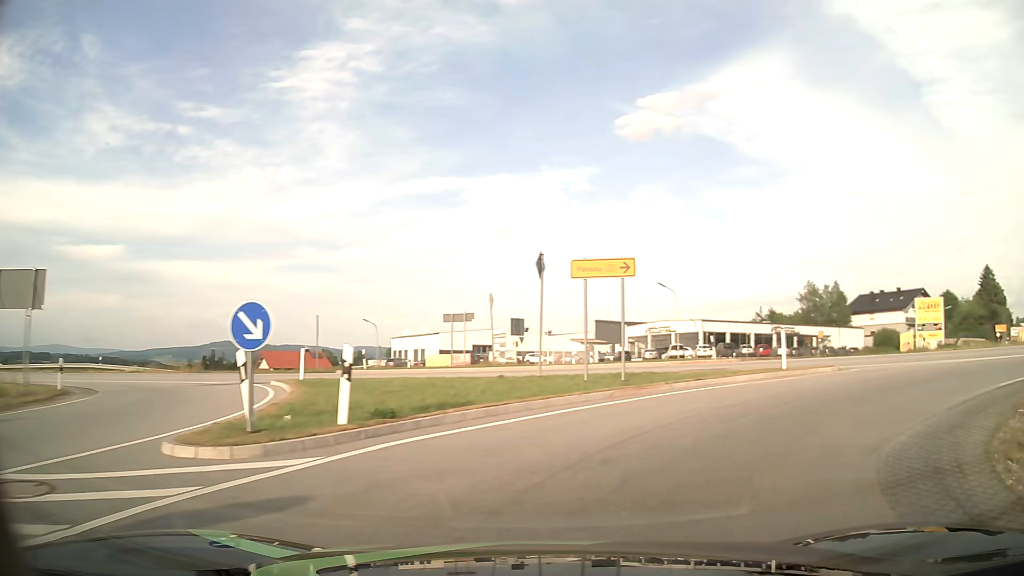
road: primary_link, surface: asphalt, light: Day
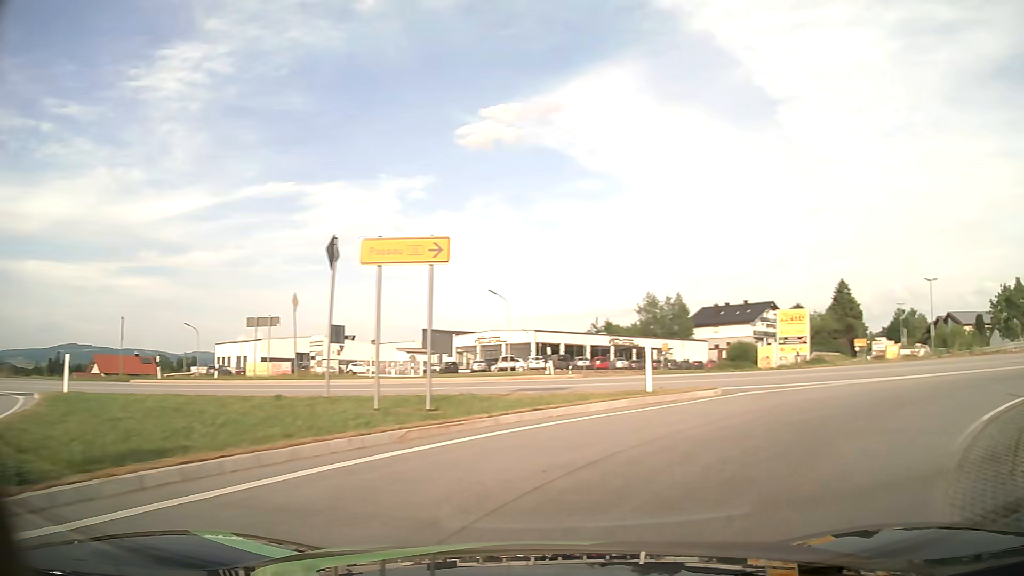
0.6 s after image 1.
(+0.5, +4.4) m; +14°
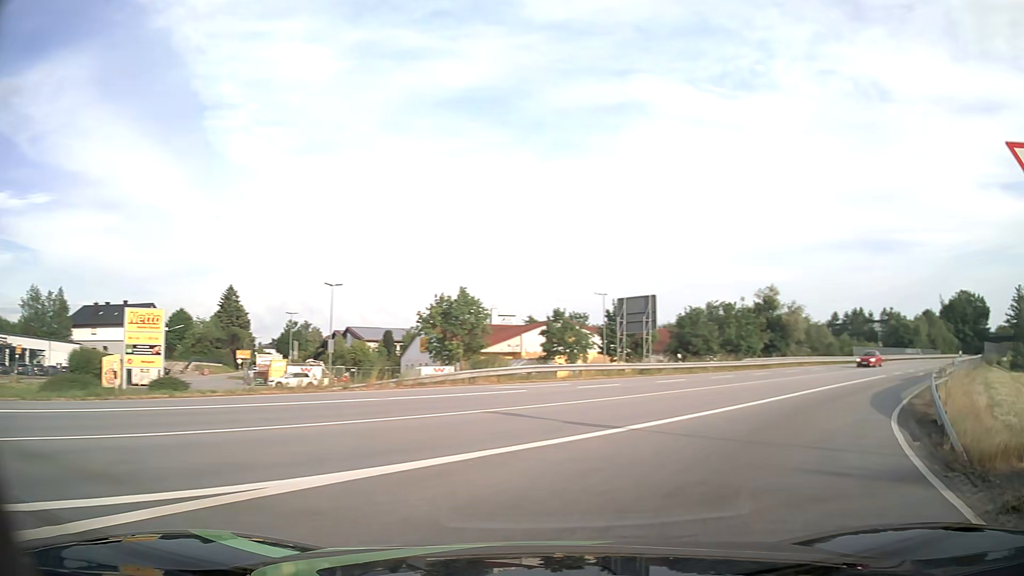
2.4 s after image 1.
(+5.6, +11.3) m; +52°
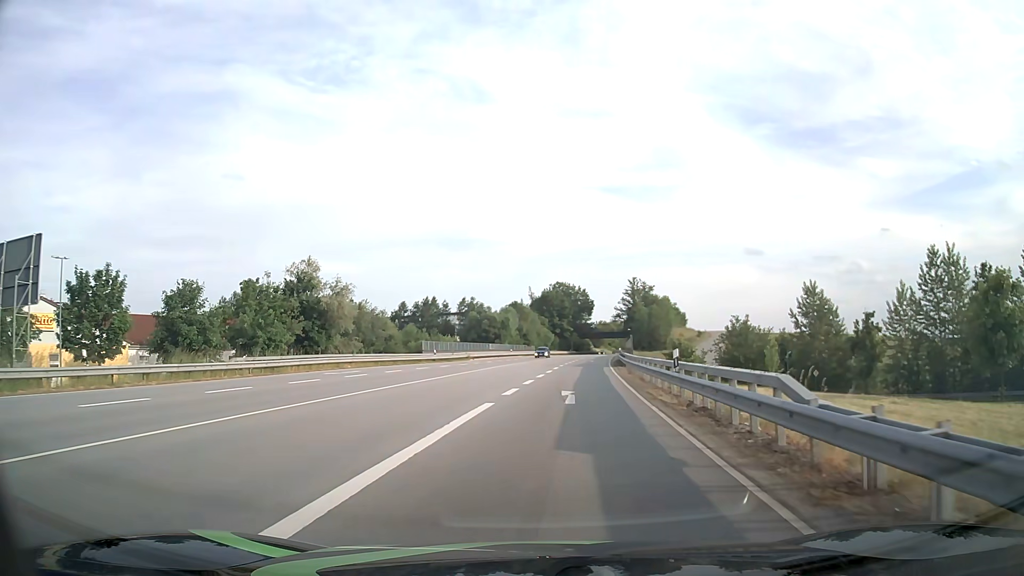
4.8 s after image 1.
(+9.5, +19.5) m; +37°
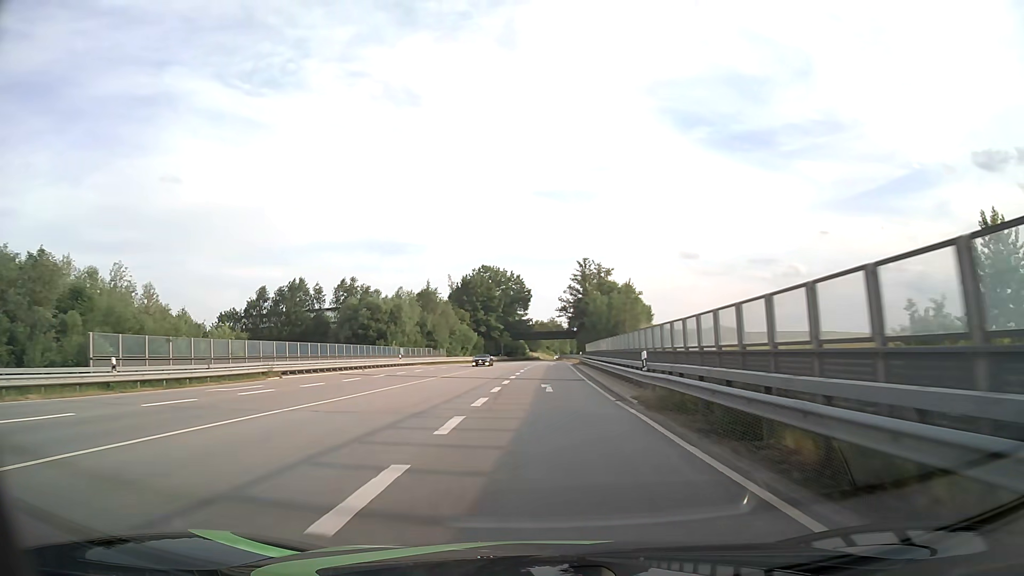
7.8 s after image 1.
(+2.6, +46.0) m; +5°
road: primary
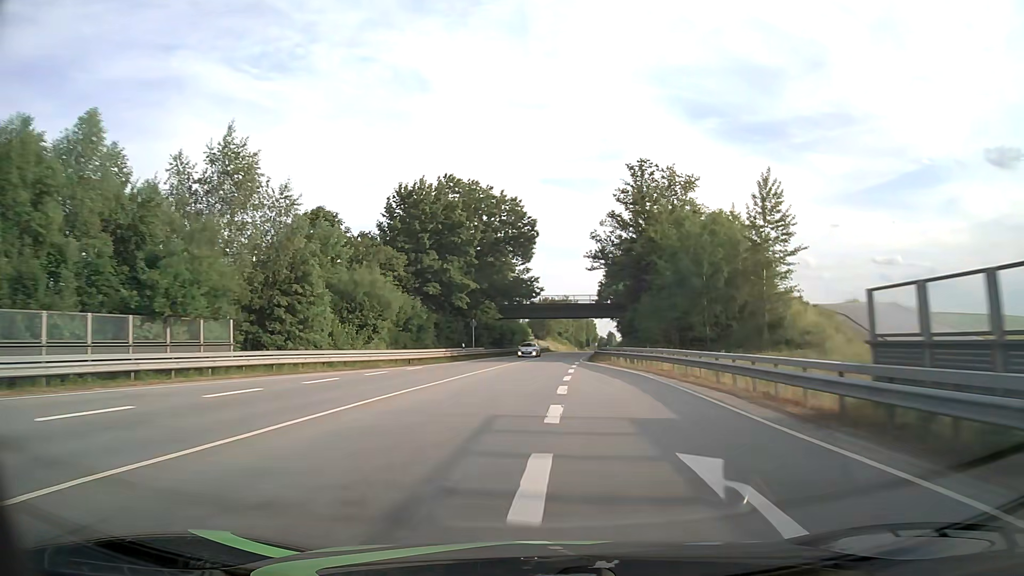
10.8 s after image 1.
(-0.2, +67.0) m; -1°
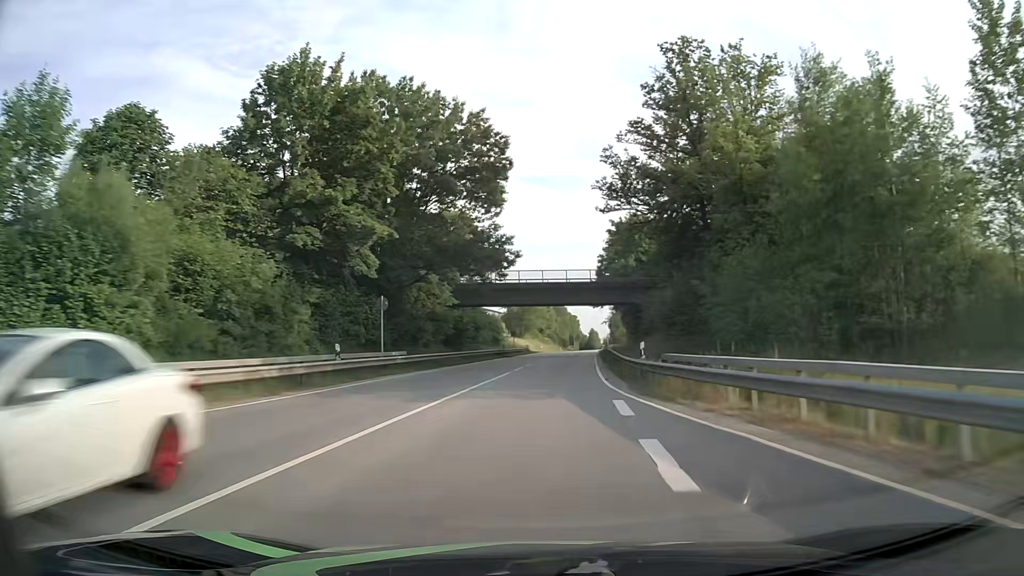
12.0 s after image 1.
(+0.4, +29.4) m; +2°
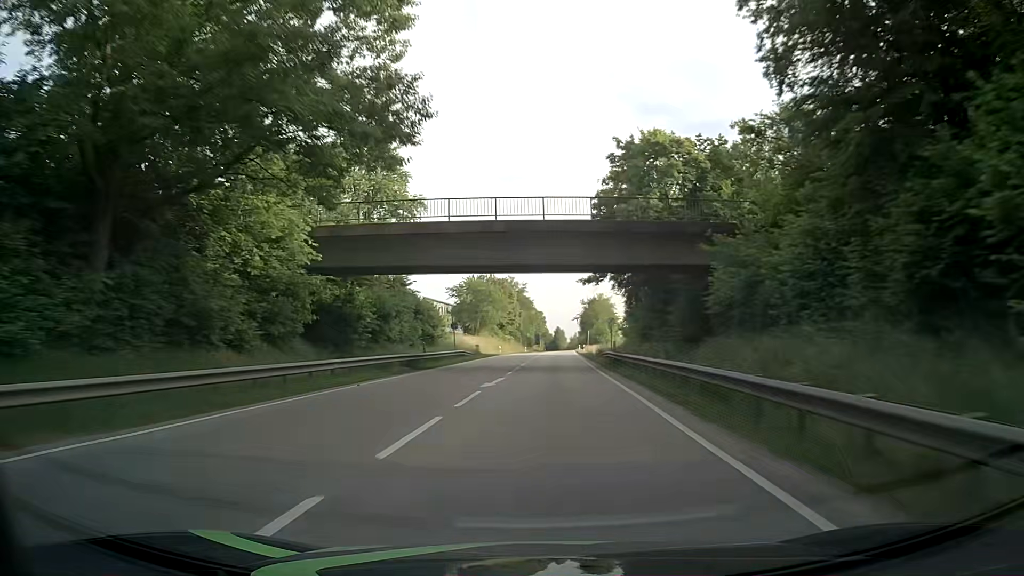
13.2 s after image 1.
(+0.8, +29.9) m; +3°
(0, +10) (0, +20) (+1, +30) (+1, +40) (+1, +50) (+2, +60) (+2, +70) (+3, +80) (+3, +90) (+4, +100) m
